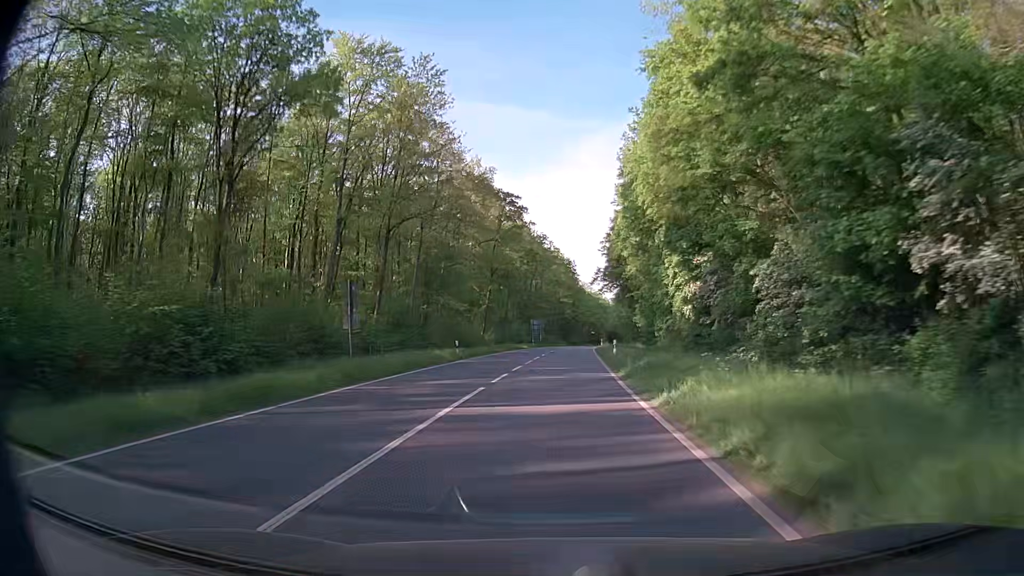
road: secondary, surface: asphalt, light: Day
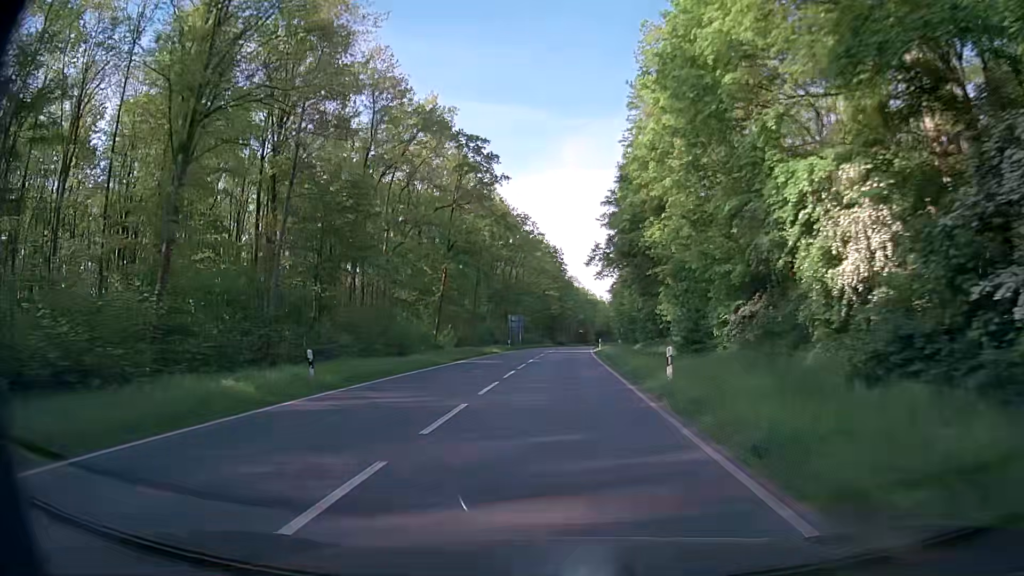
(+0.1, +21.7) m; +1°
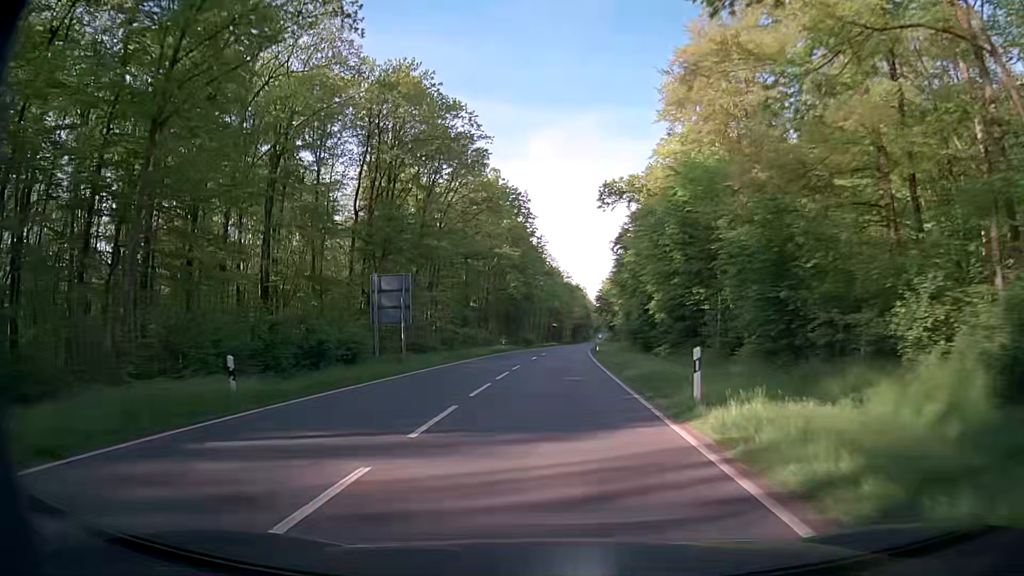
(+1.2, +54.3) m; +3°
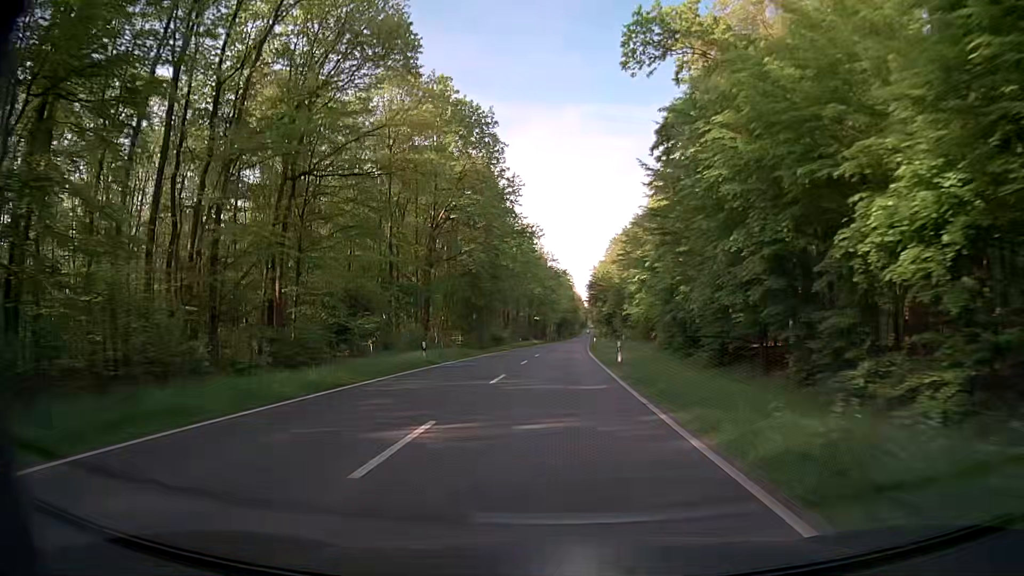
(+0.4, +32.6) m; +1°
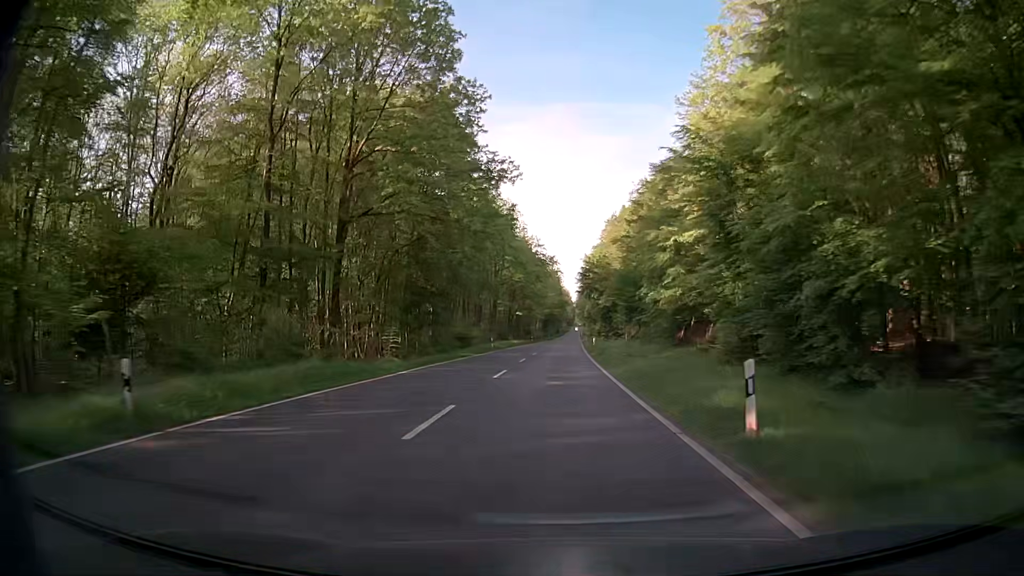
(+0.3, +21.7) m; +1°
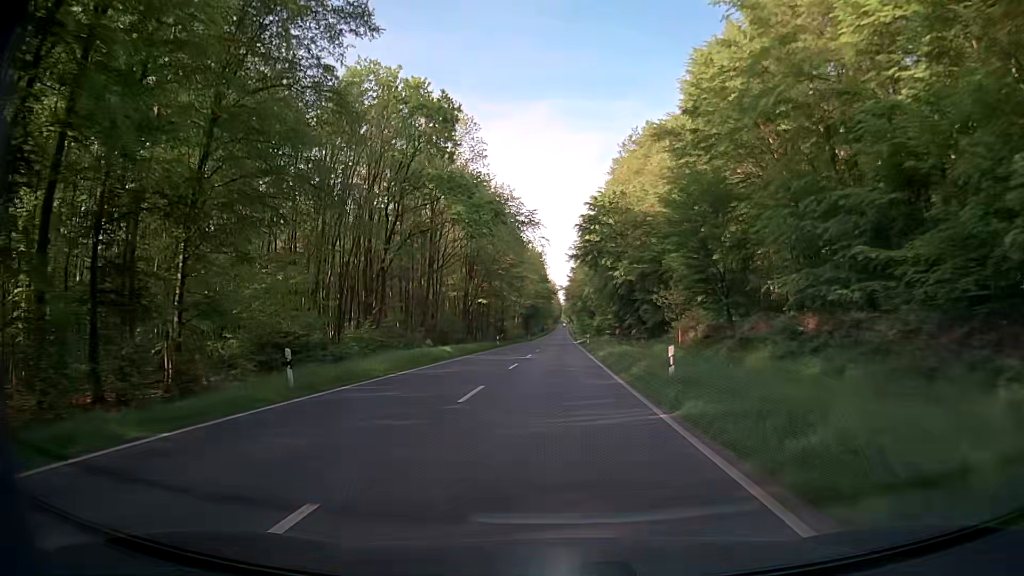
(+0.5, +43.3) m; +1°
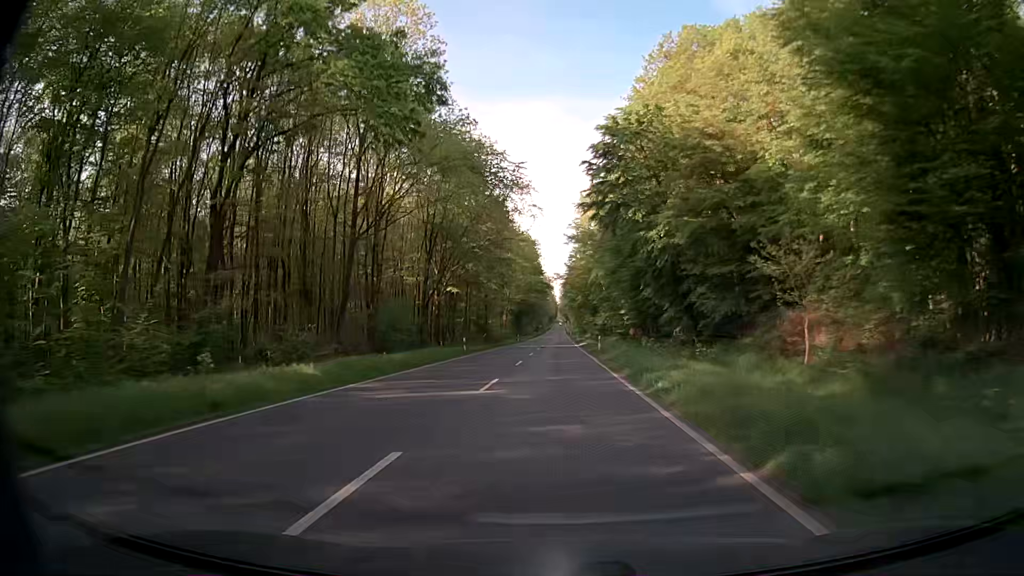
(-0.1, +21.6) m; 0°
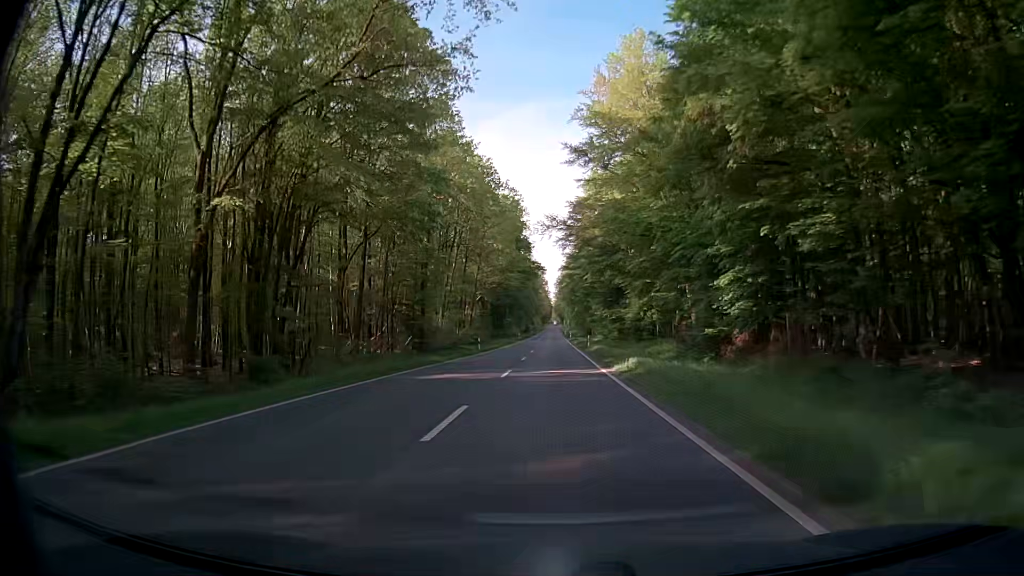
(+0.1, +43.1) m; 0°
(0, +10) (0, +20) (0, +30) (0, +40) (0, +50) (0, +60) (0, +70) (0, +80) (0, +90) (0, +100) m
